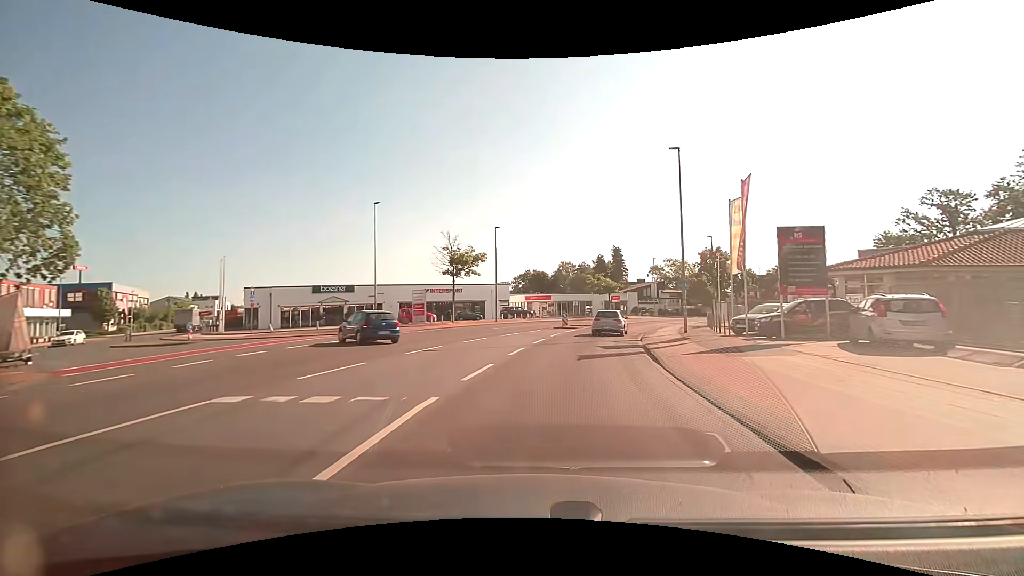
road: tertiary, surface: asphalt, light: Day
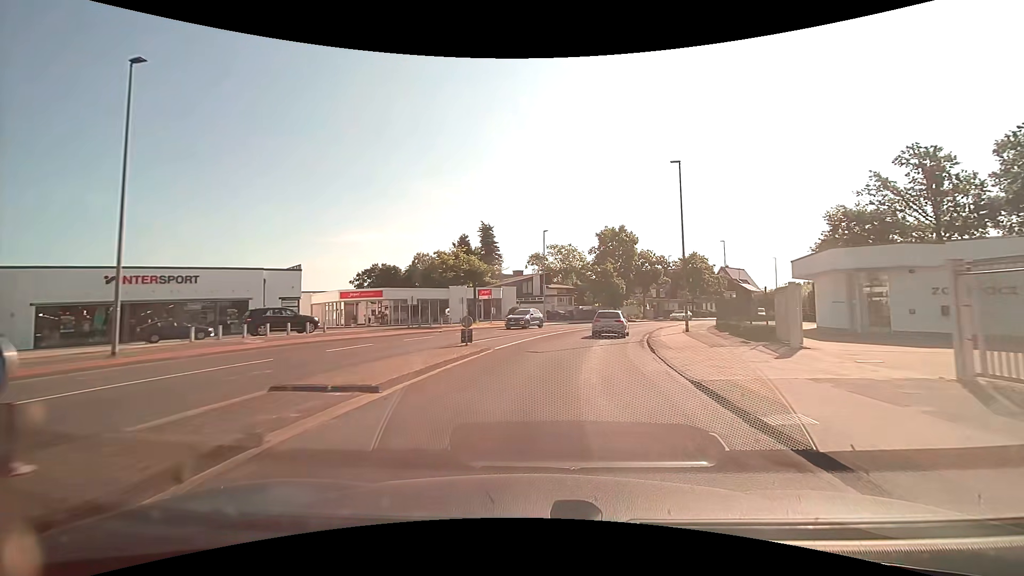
(+4.7, +34.9) m; +15°
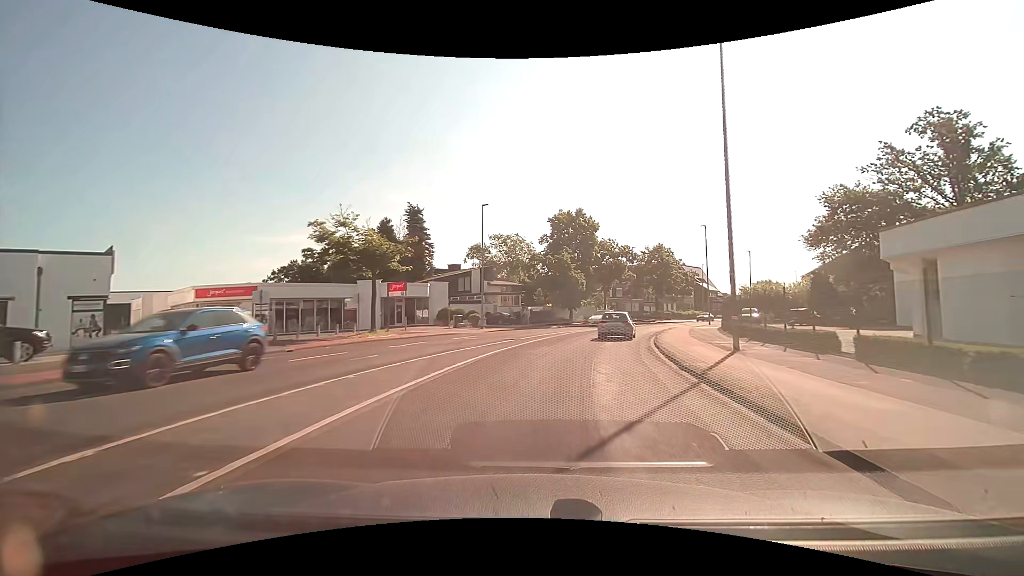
(+0.7, +14.7) m; +6°
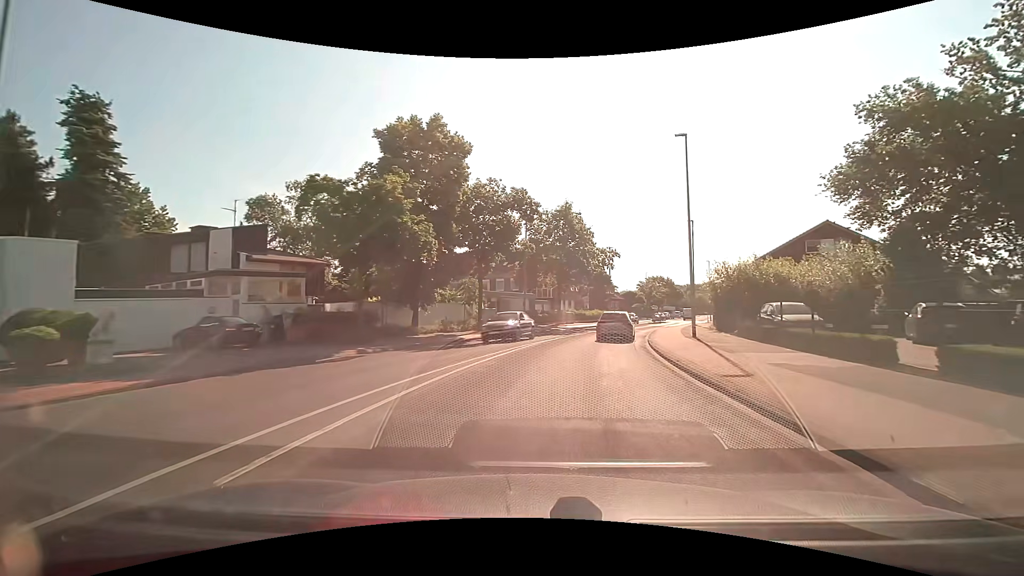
(+3.7, +29.9) m; +14°
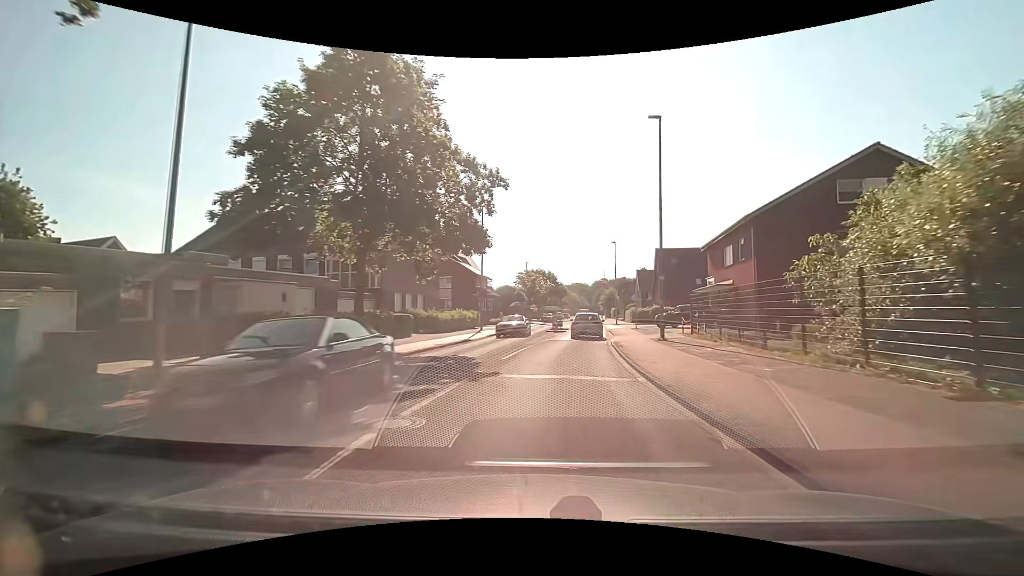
(+3.6, +28.6) m; +15°
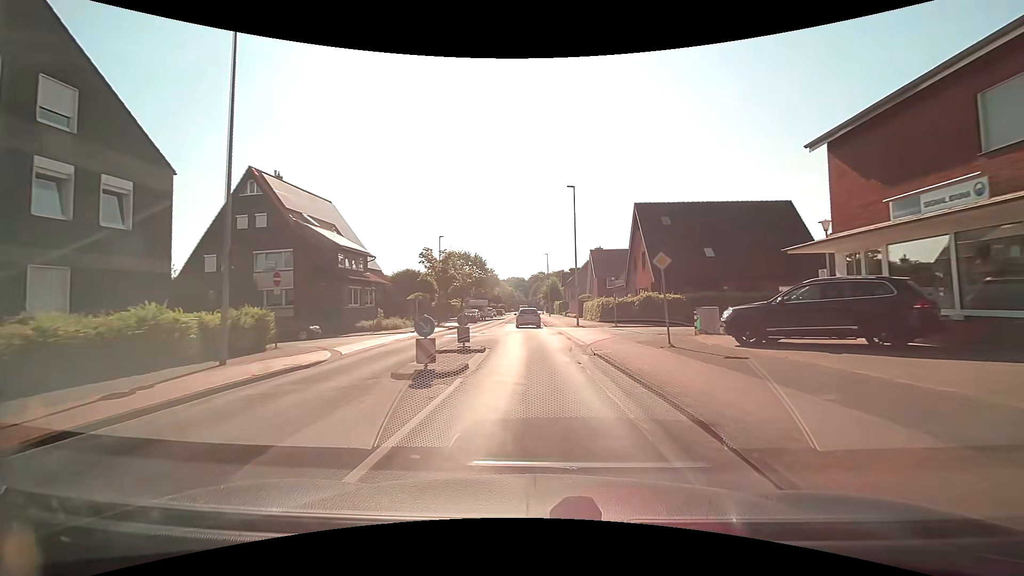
(+2.2, +26.7) m; +7°
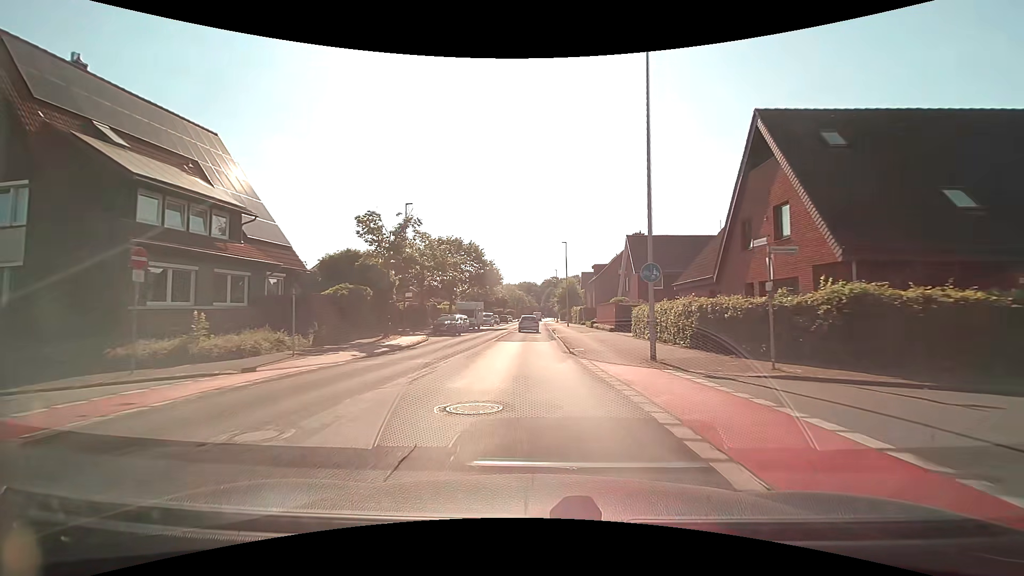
(-0.1, +21.1) m; -1°
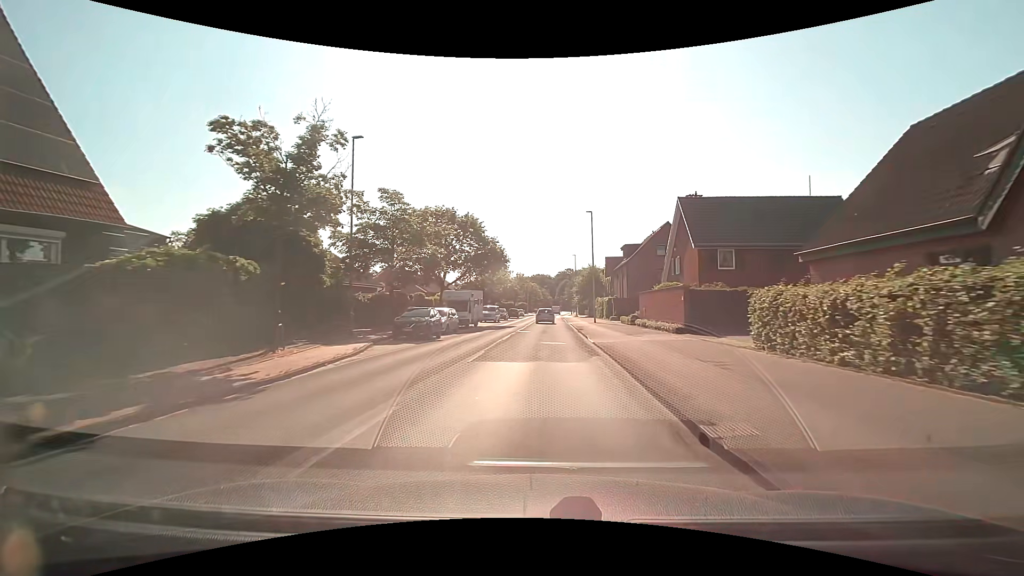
(-0.3, +14.5) m; -2°
(0, +10) (0, +20) (+1, +30) (+1, +40) (+1, +50) (+2, +60) (+2, +70) (+2, +80) (+3, +90) (+3, +100) m
